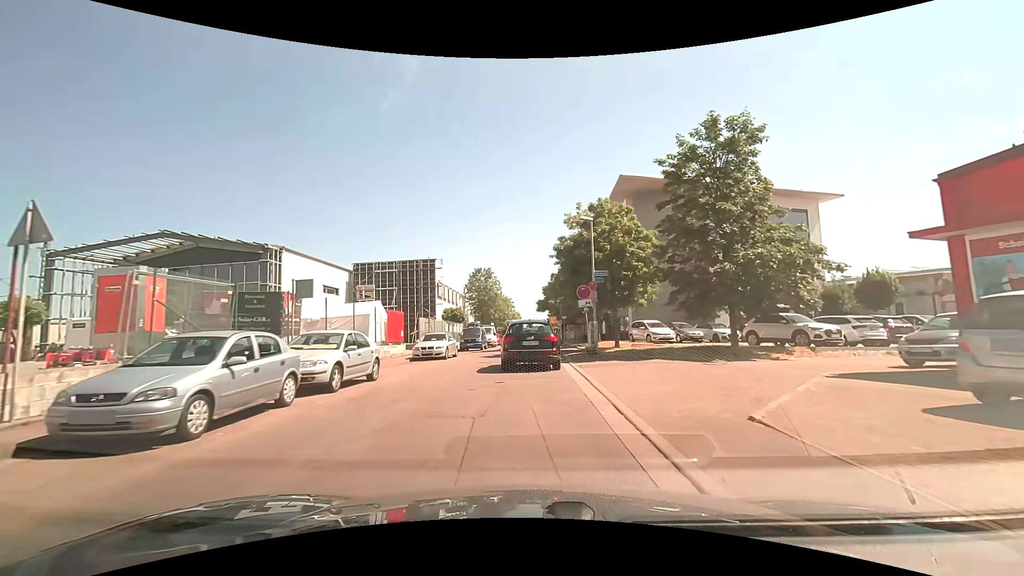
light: Day
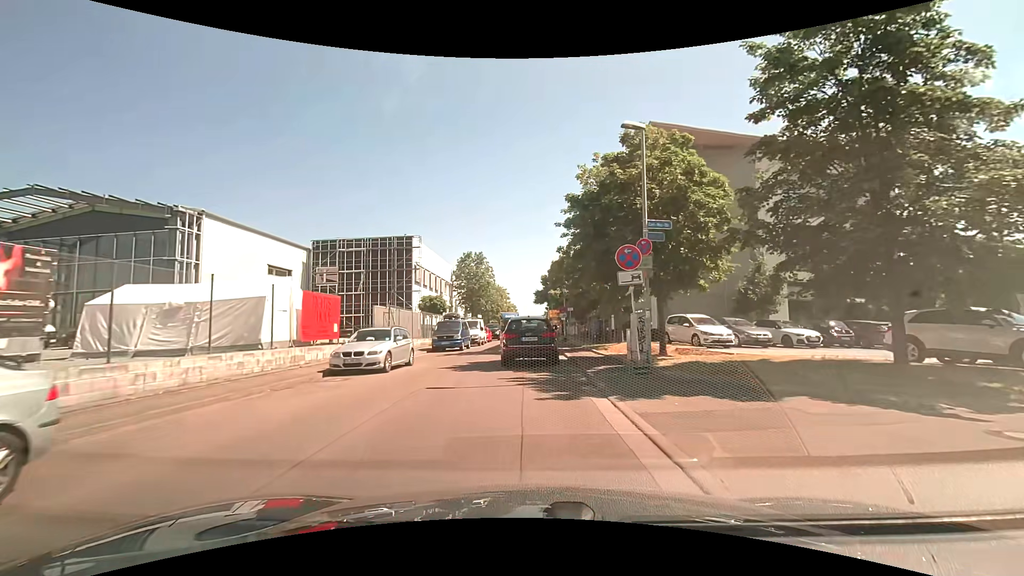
(+0.1, +10.2) m; 0°
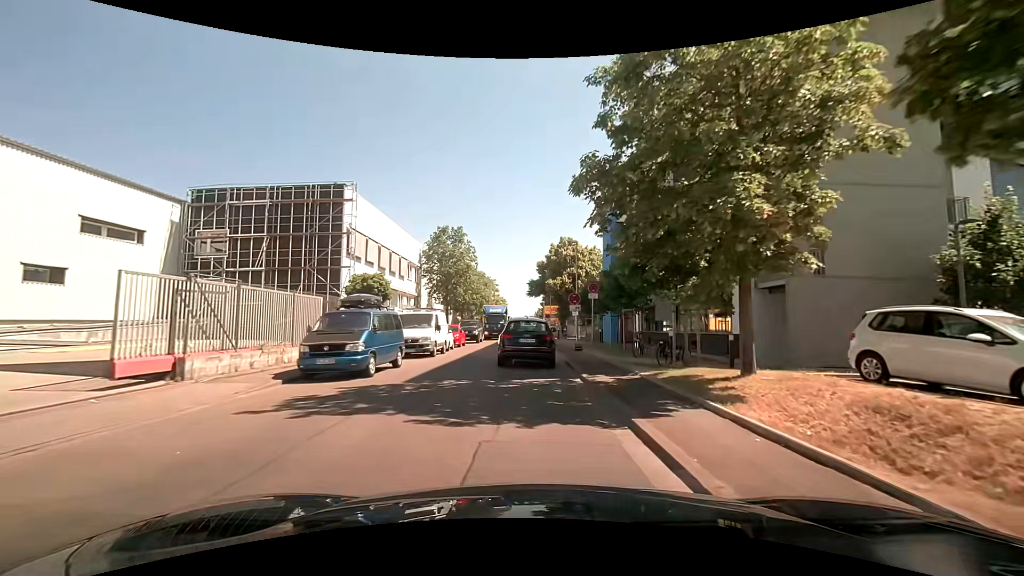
(+0.3, +16.3) m; +1°
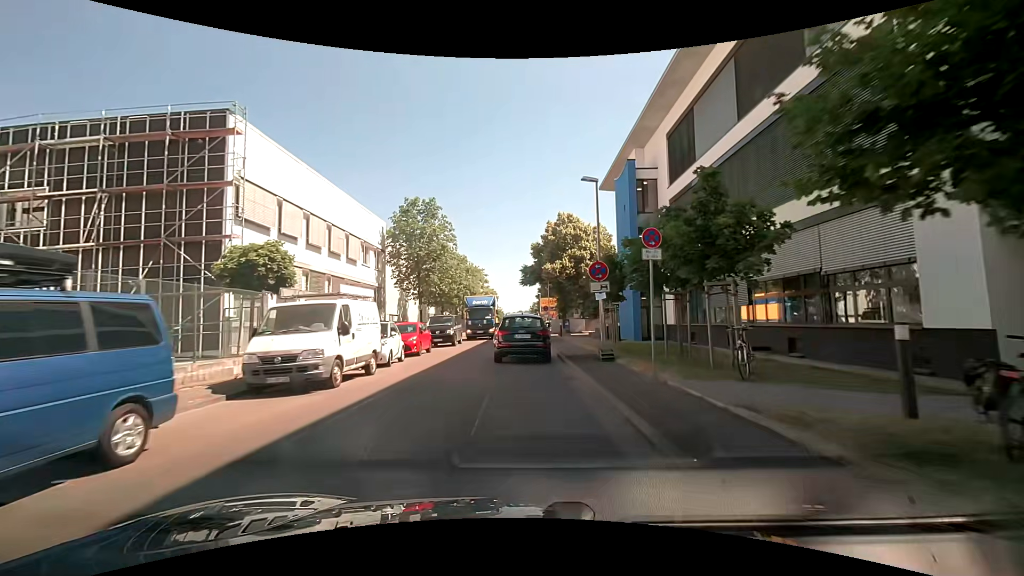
(+0.1, +10.9) m; +1°
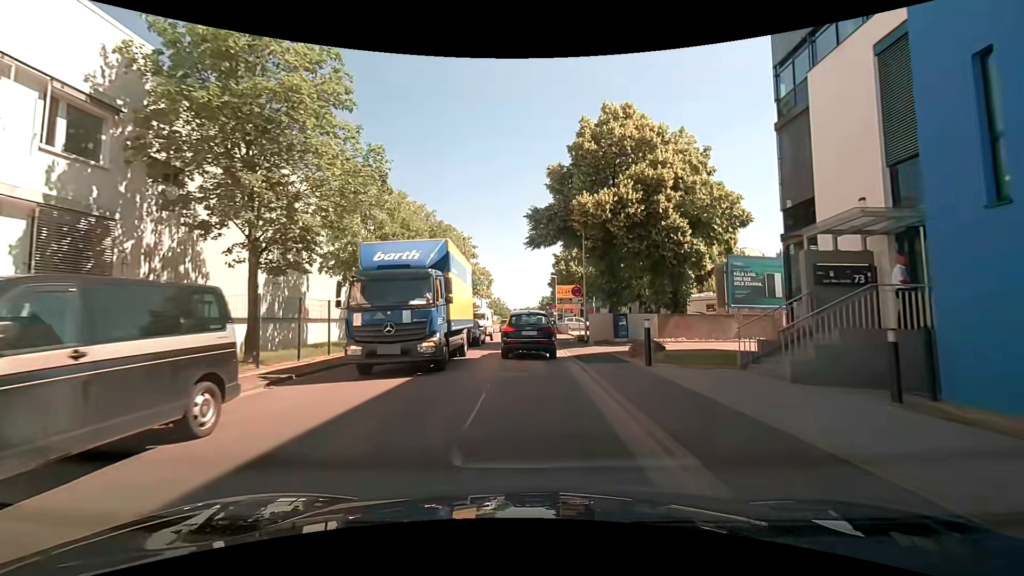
(-0.3, +27.1) m; -1°
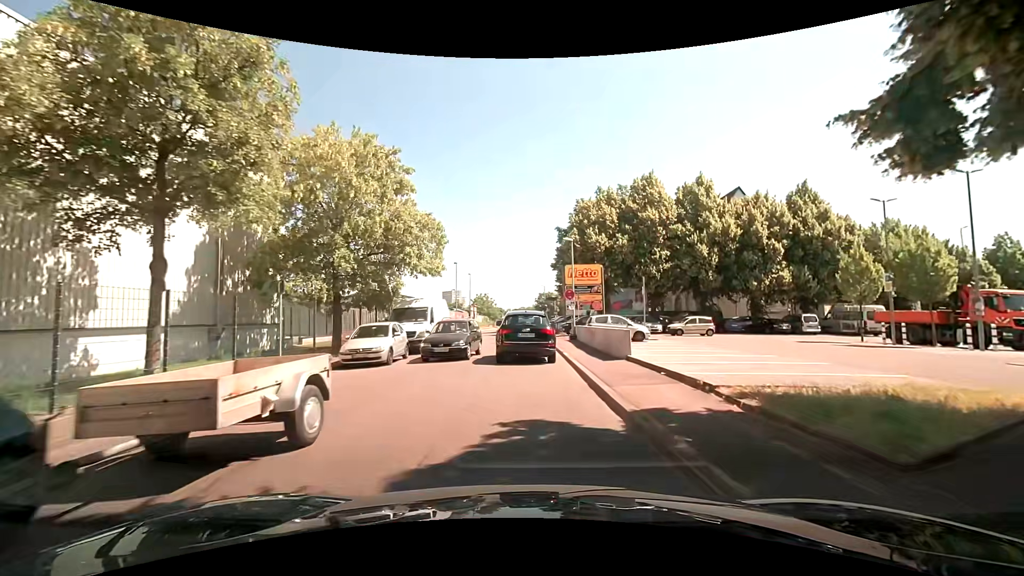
(+0.3, +26.0) m; +1°
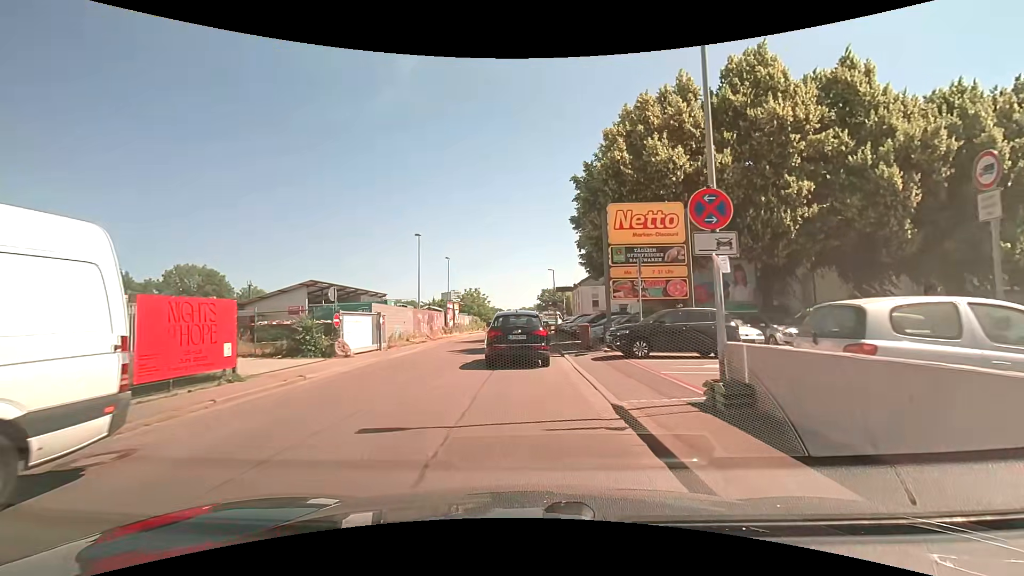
(+0.1, +22.6) m; 0°
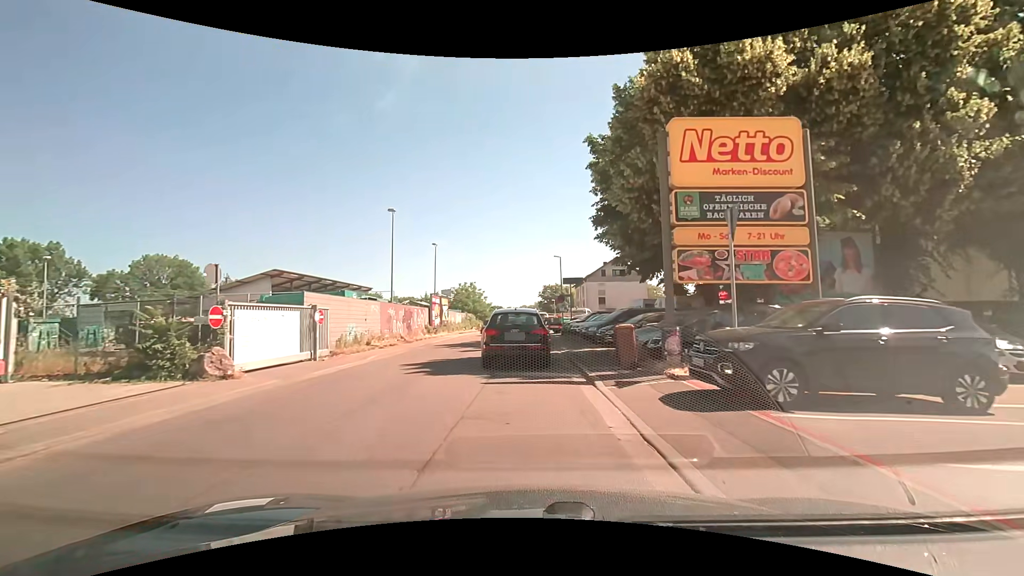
(+0.1, +8.5) m; +1°
